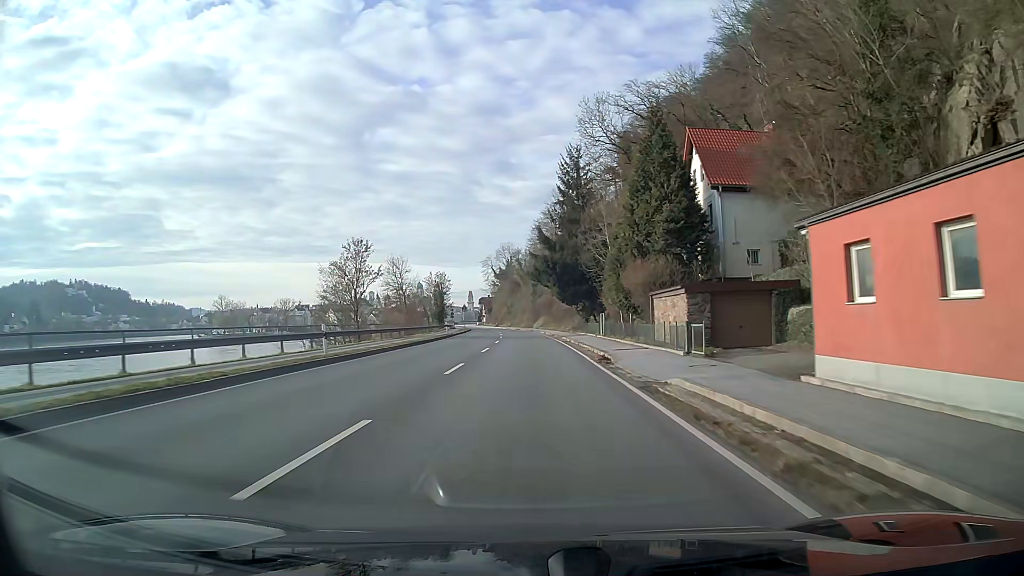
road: primary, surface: asphalt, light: Day
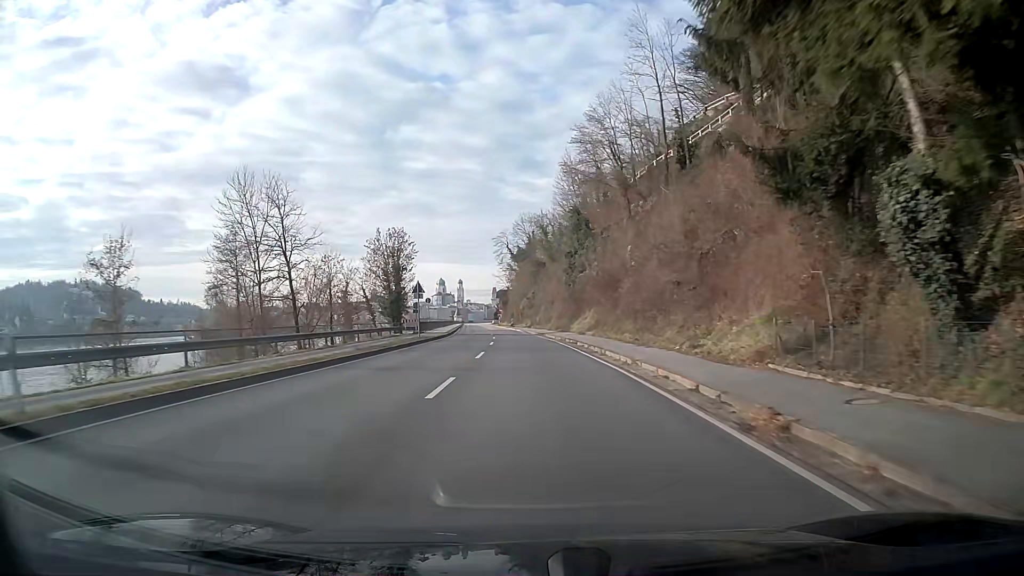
(-0.9, +53.7) m; -2°
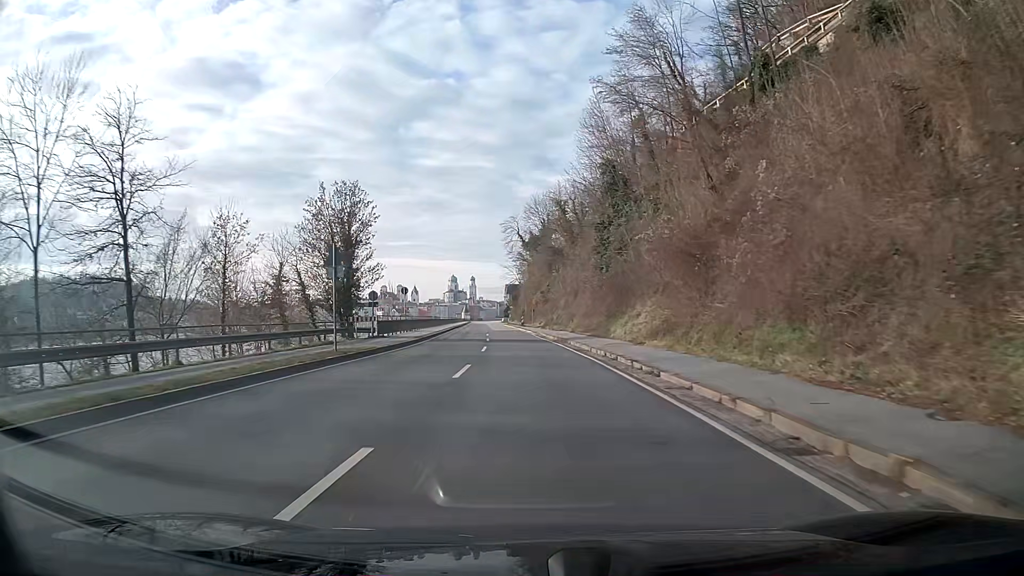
(-0.2, +20.5) m; -1°
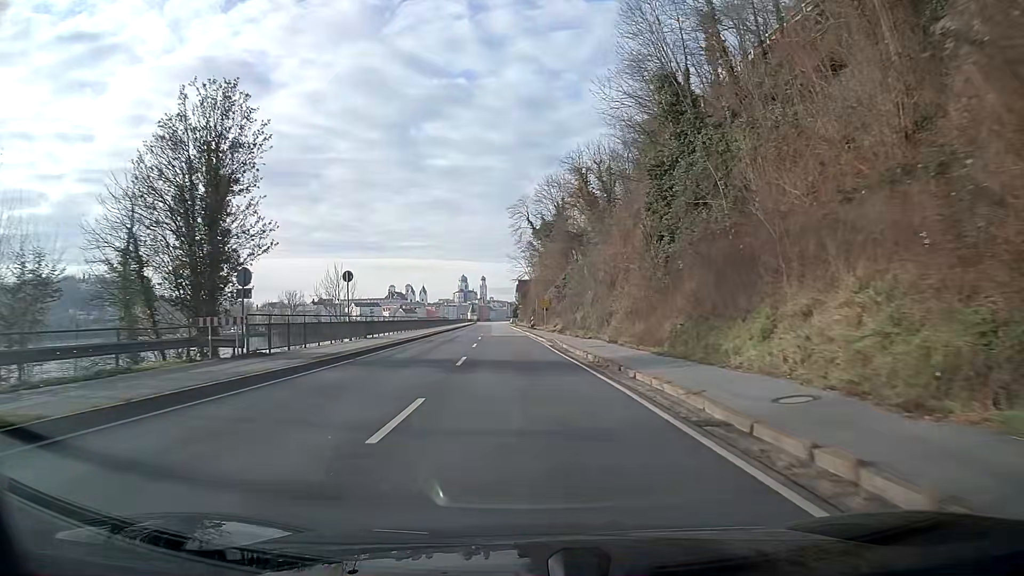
(-0.1, +19.5) m; -1°
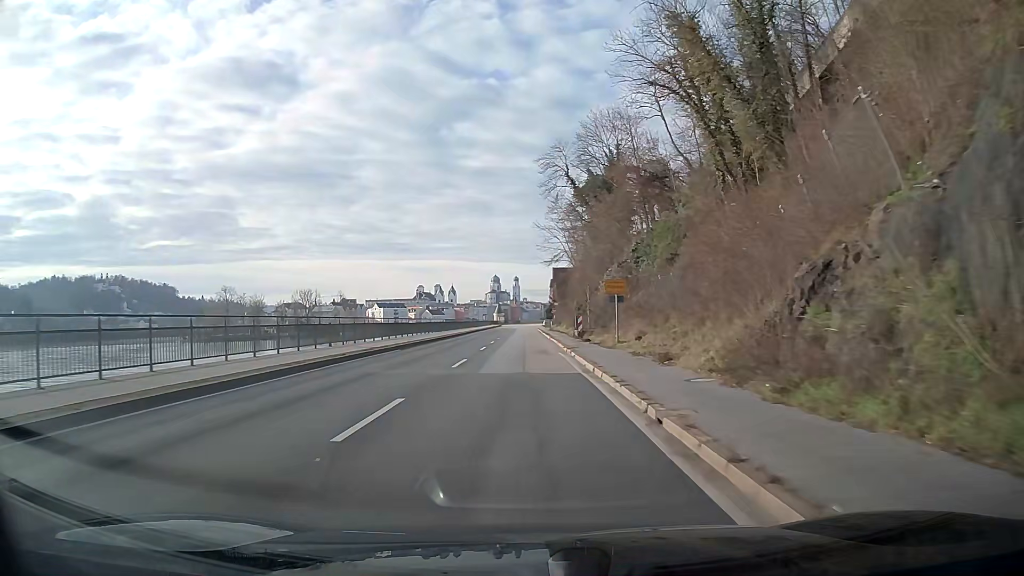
(-0.8, +35.8) m; -3°
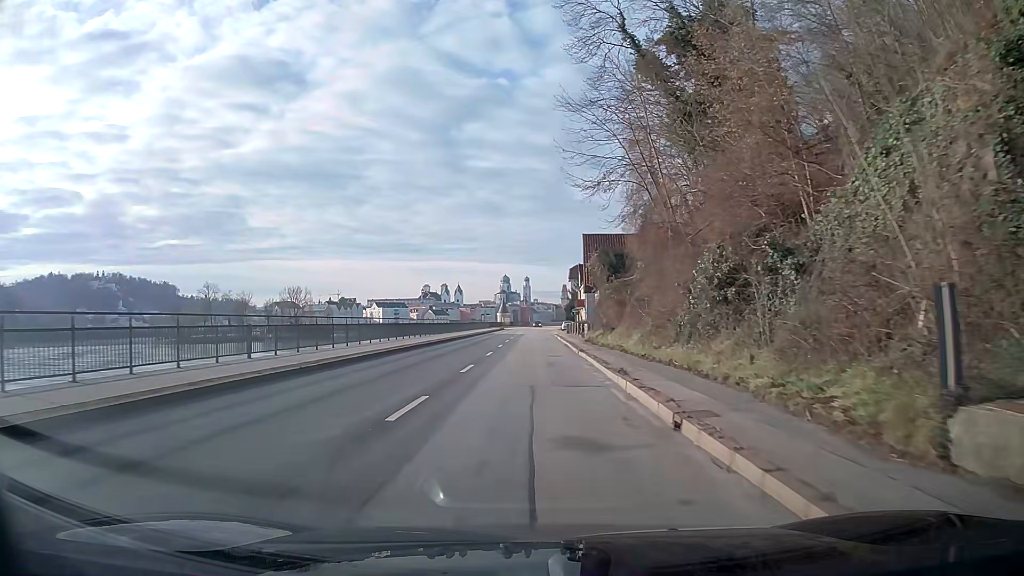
(-0.6, +40.3) m; -1°
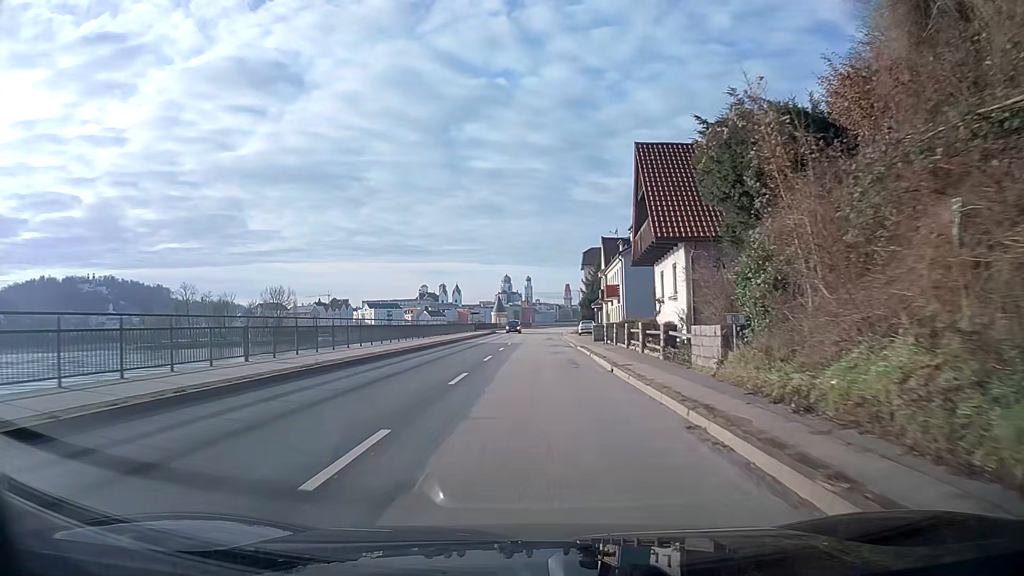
(-0.1, +31.0) m; 0°
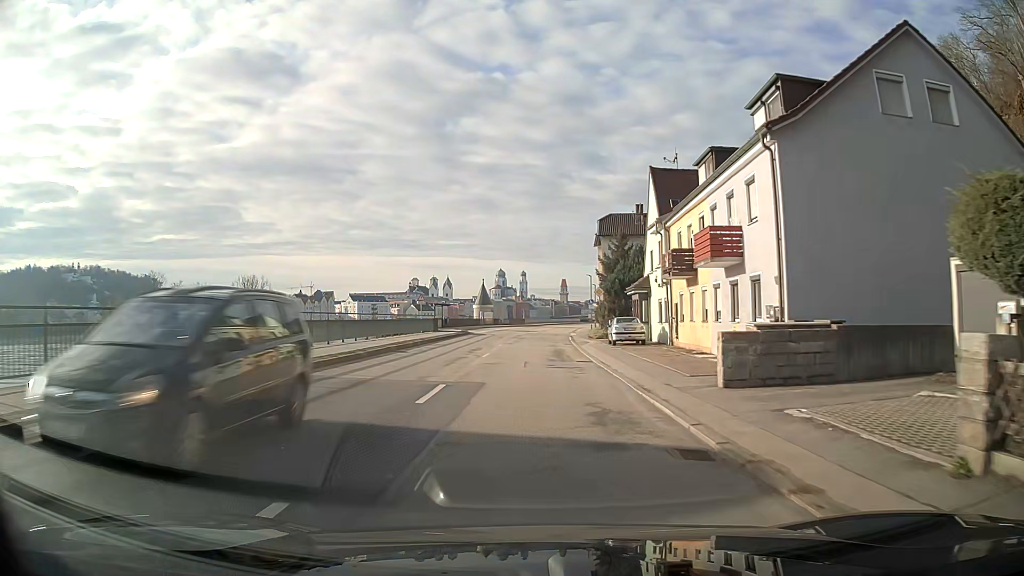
(+0.1, +30.6) m; 0°
(0, +10) (0, +20) (0, +30) (0, +40) (+1, +50) (+1, +60) (+2, +70) (+3, +80) (+4, +90) (+5, +100) m
